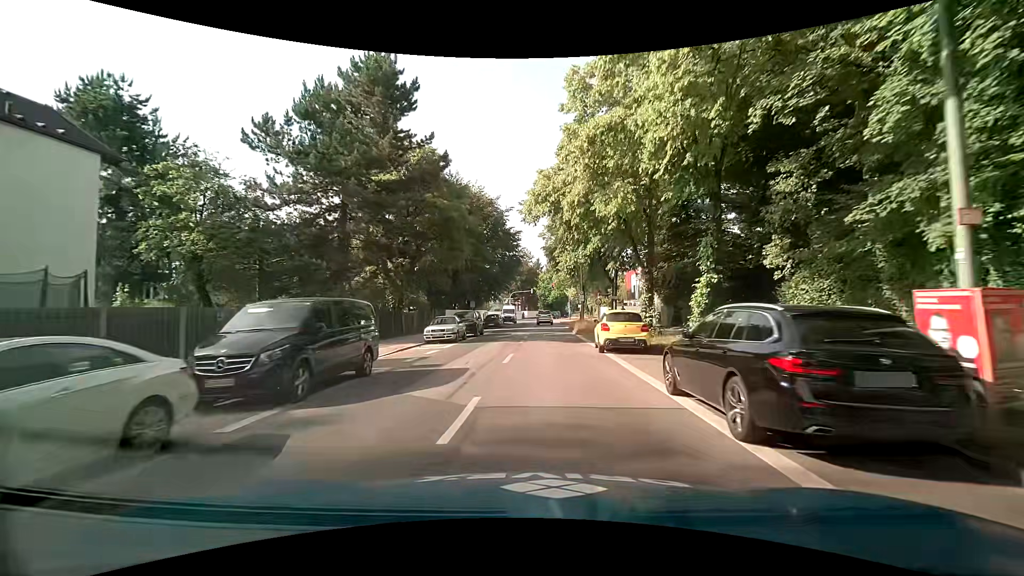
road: secondary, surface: asphalt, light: Day
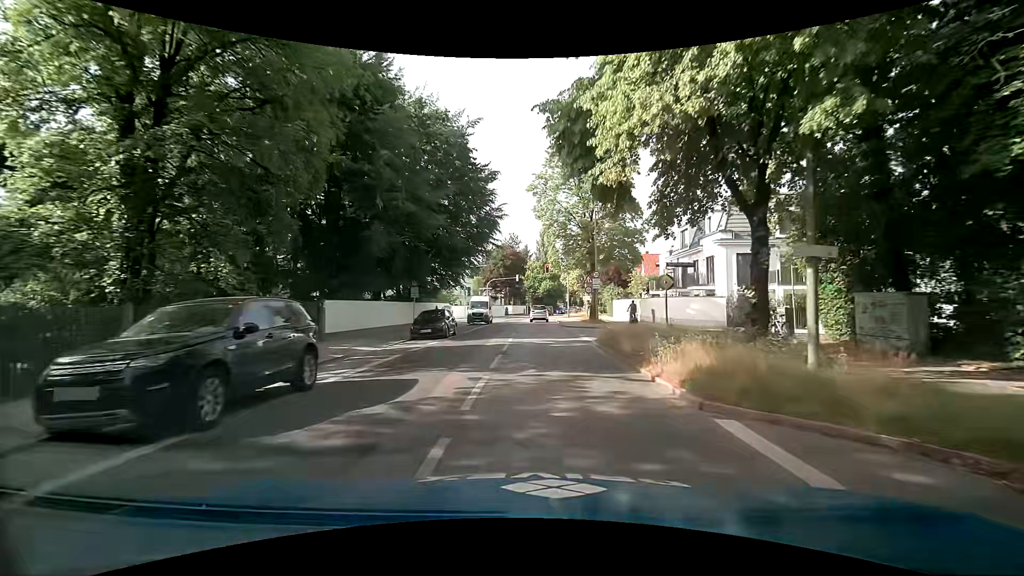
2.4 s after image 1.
(+1.1, +25.1) m; +3°
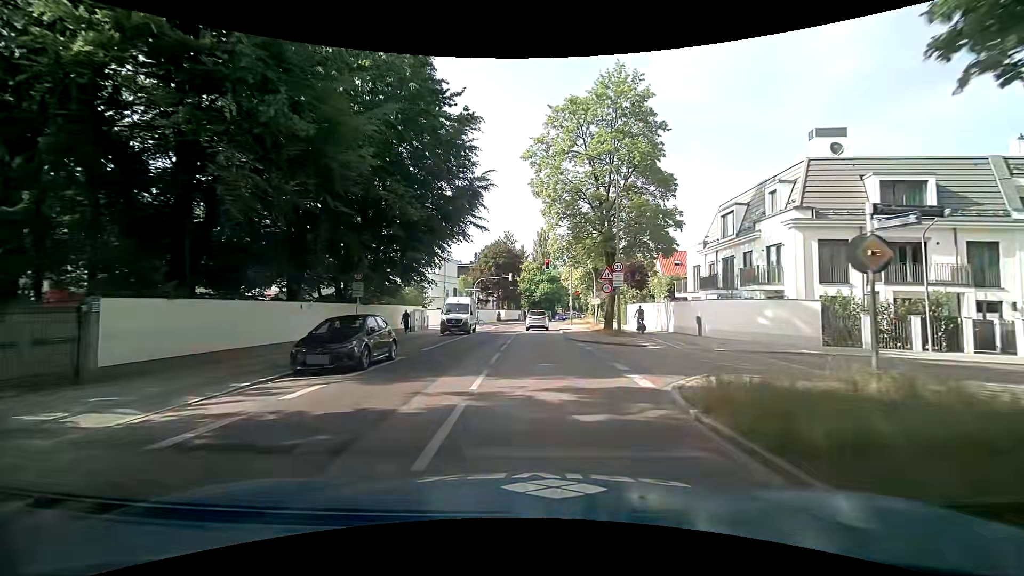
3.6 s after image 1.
(+0.2, +11.3) m; +1°
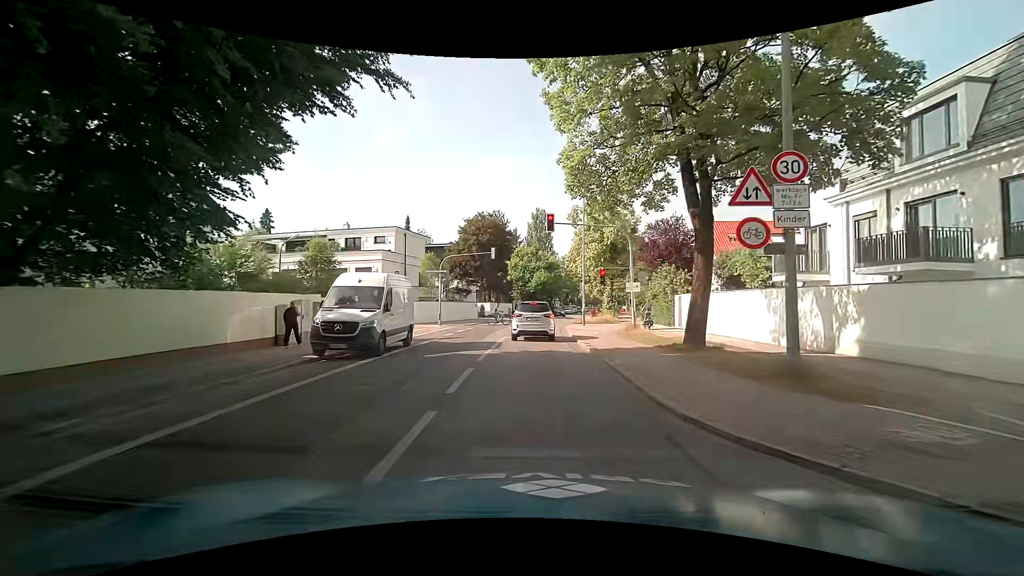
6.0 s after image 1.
(0.0, +18.5) m; 0°
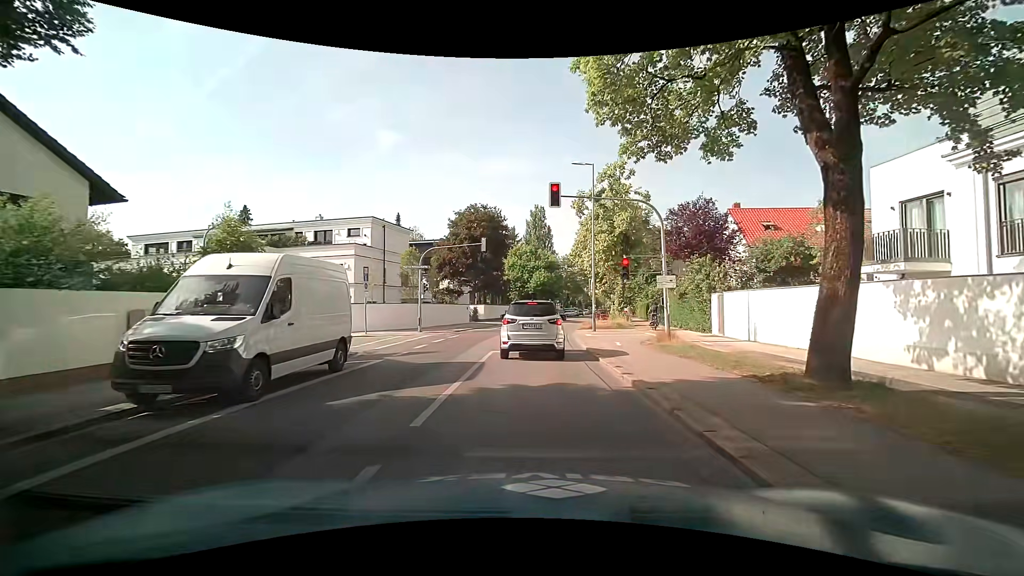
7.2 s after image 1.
(0.0, +6.5) m; 0°
